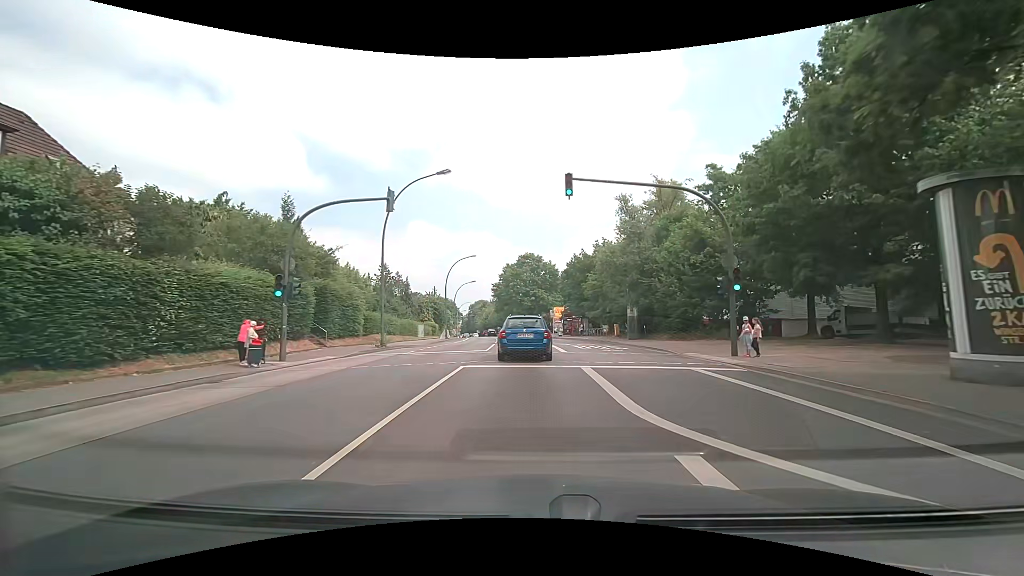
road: secondary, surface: asphalt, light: Day
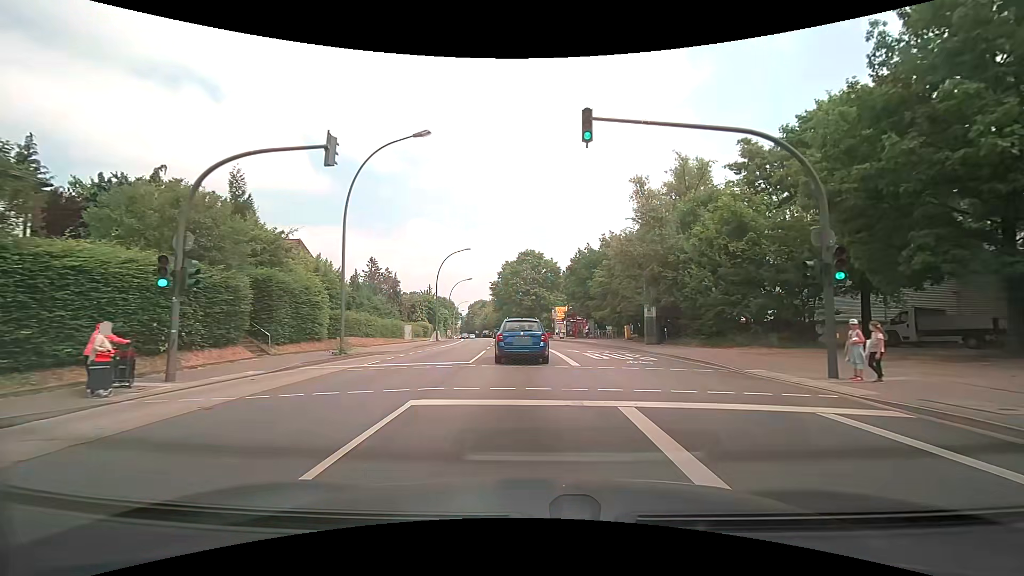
(-0.1, +6.0) m; 0°
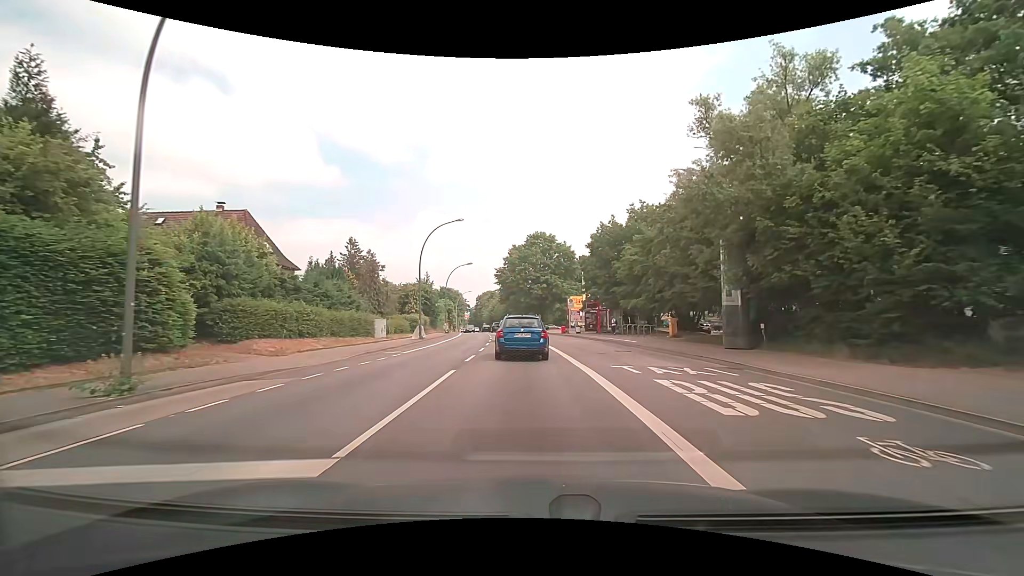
(-0.1, +12.3) m; -1°
(0, +10) (0, +20) (-1, +30) (-1, +40) (-2, +50) (-4, +60) (-5, +70) (-6, +80) (-8, +90) (-9, +99) m
